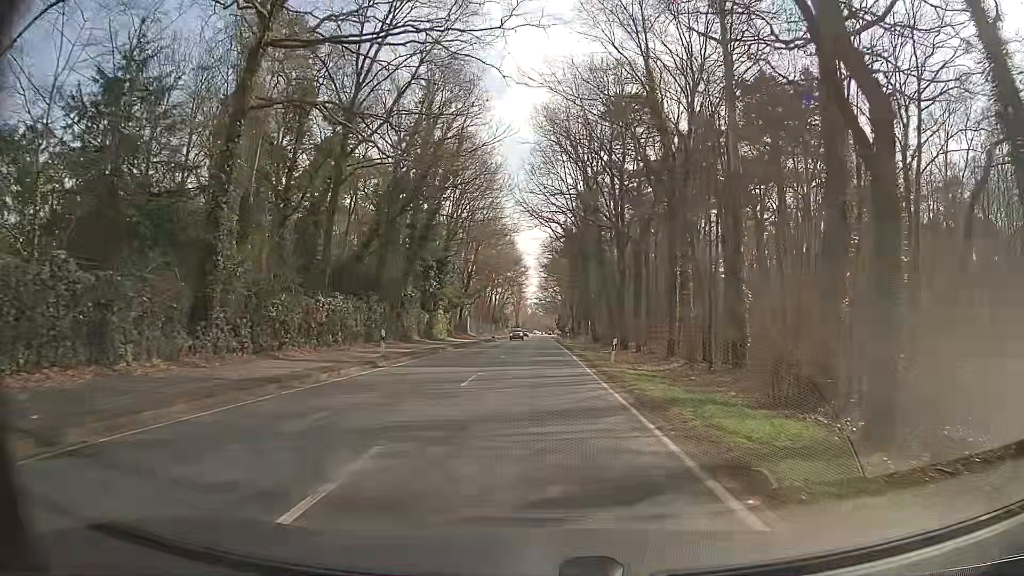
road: secondary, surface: asphalt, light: Day
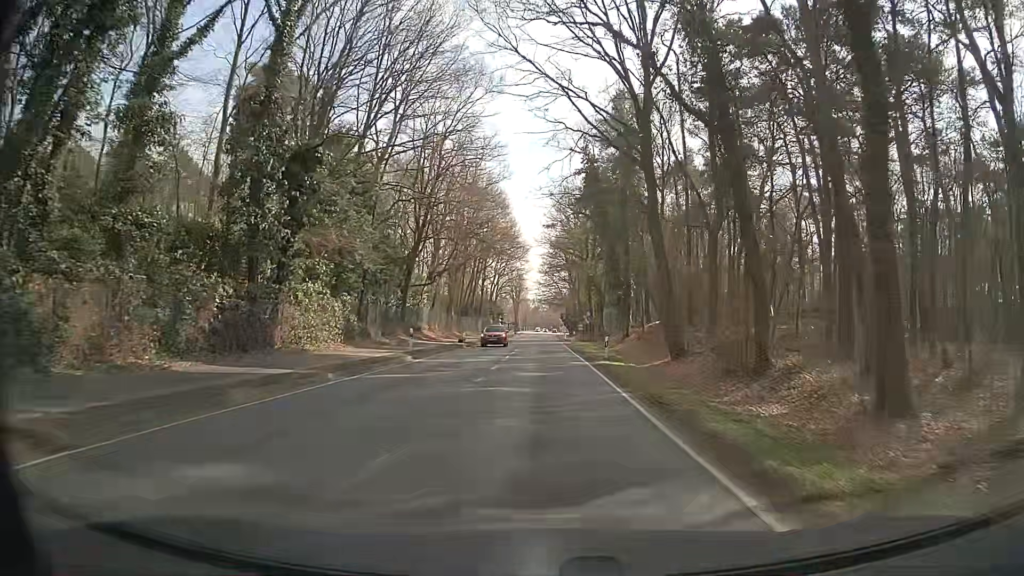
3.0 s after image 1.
(-0.4, +36.7) m; -1°
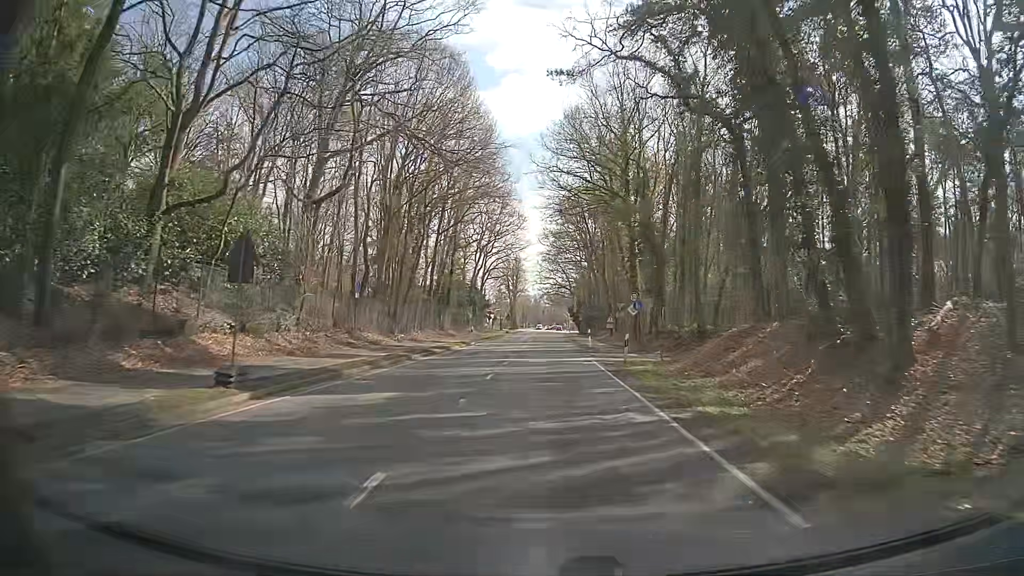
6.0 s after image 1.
(+0.5, +37.3) m; 0°
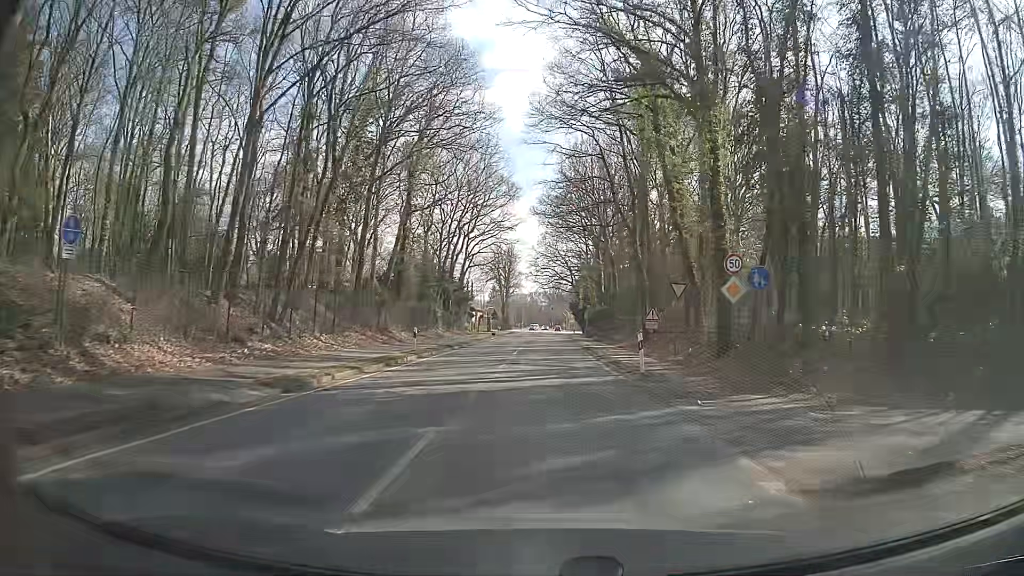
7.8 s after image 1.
(+0.1, +22.1) m; +2°
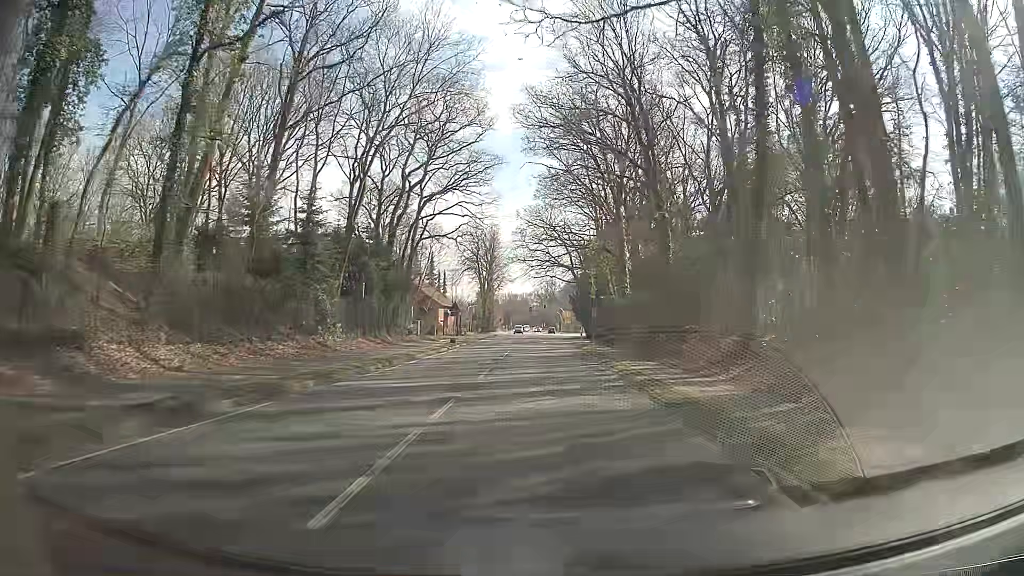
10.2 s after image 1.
(-0.5, +28.9) m; 0°
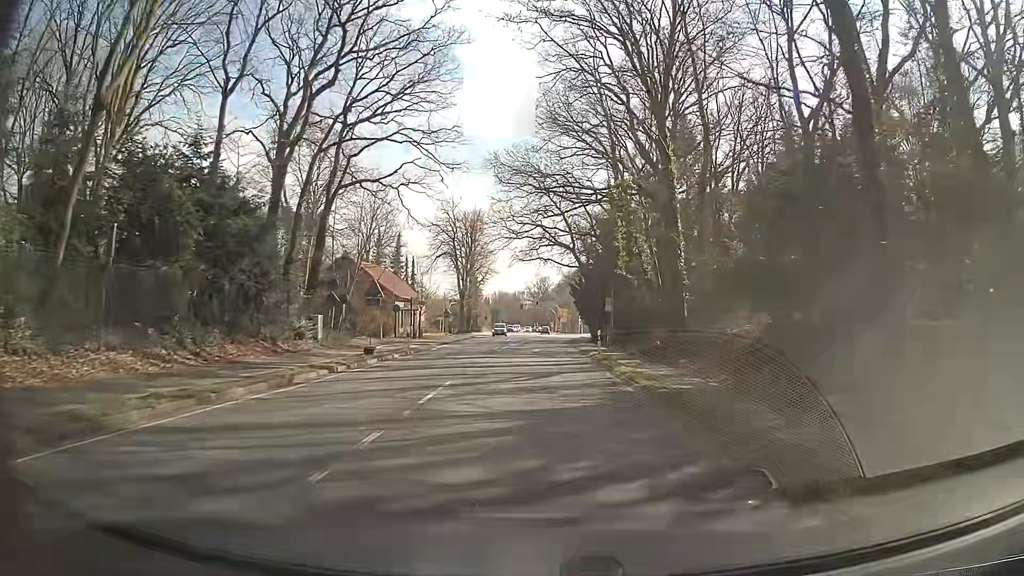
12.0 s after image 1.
(0.0, +21.7) m; +2°
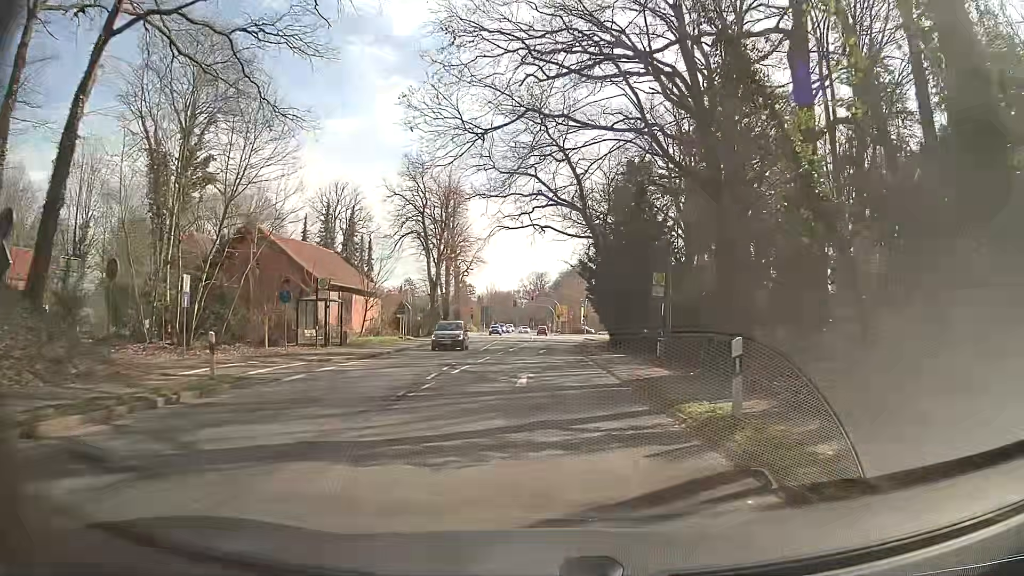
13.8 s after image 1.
(-0.3, +21.5) m; -1°
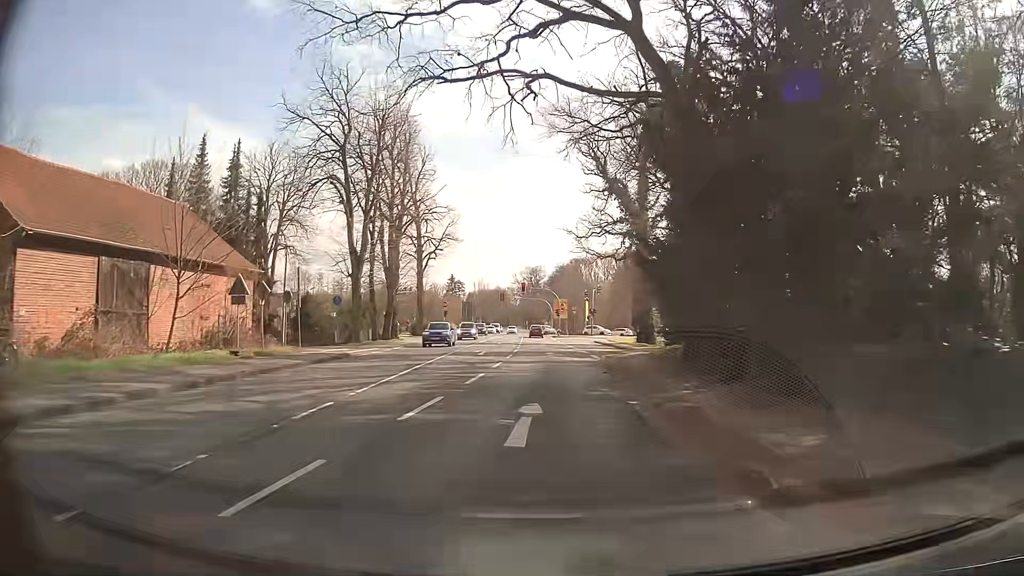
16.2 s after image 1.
(+0.2, +27.3) m; +1°
